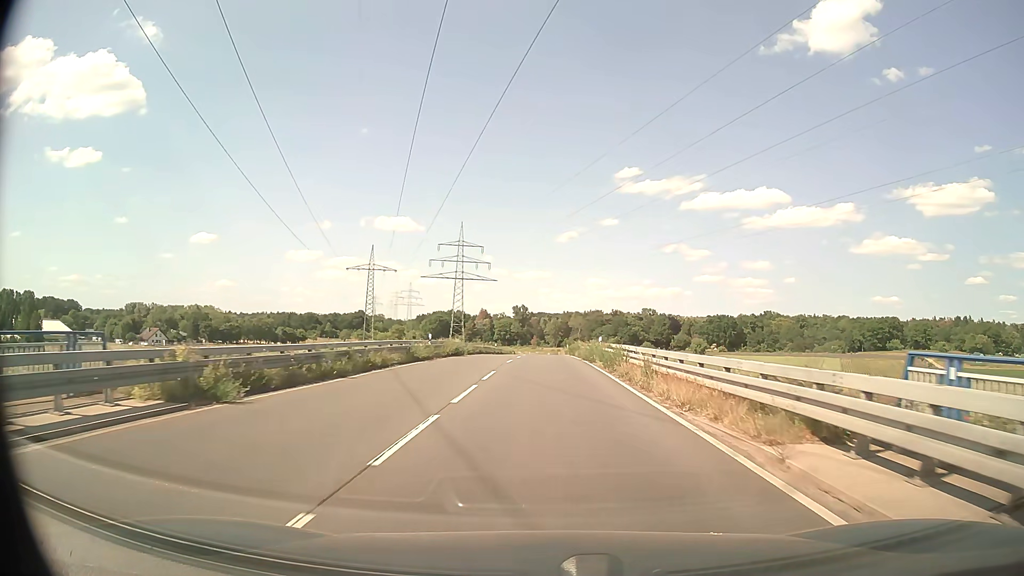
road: secondary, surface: asphalt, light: Day
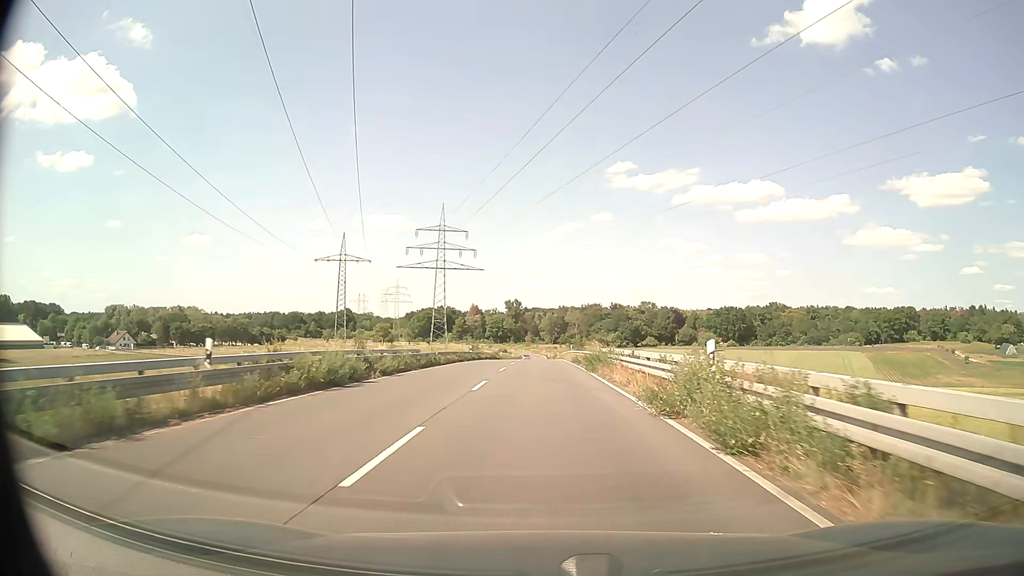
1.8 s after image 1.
(+0.2, +24.5) m; +1°
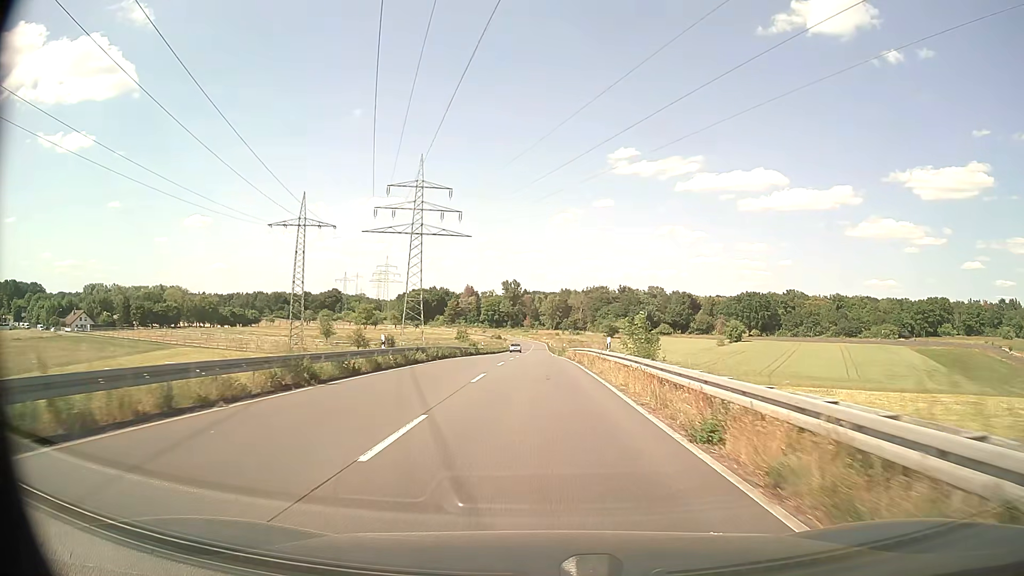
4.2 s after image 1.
(-0.1, +34.0) m; 0°
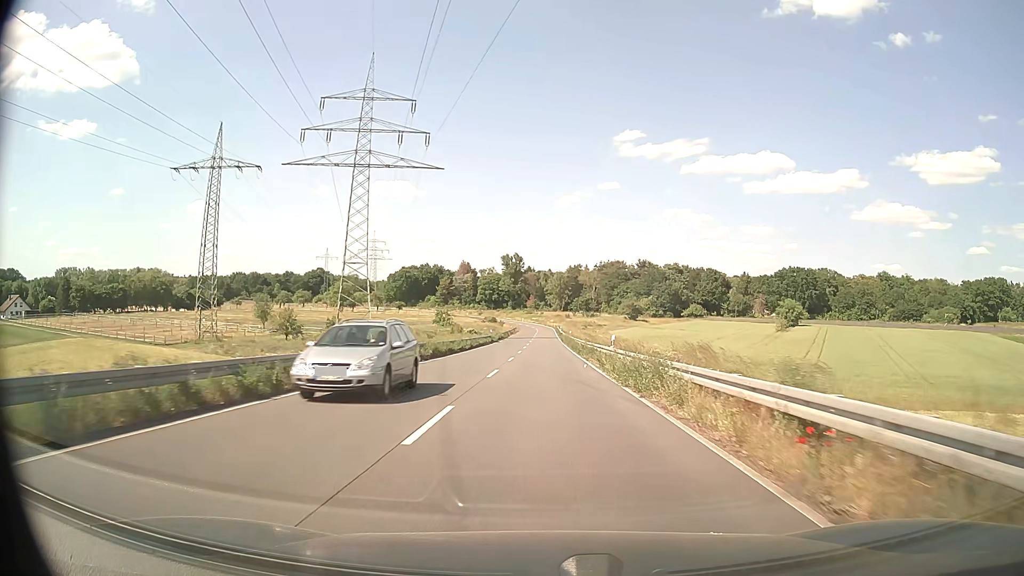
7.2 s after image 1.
(-0.3, +45.9) m; 0°
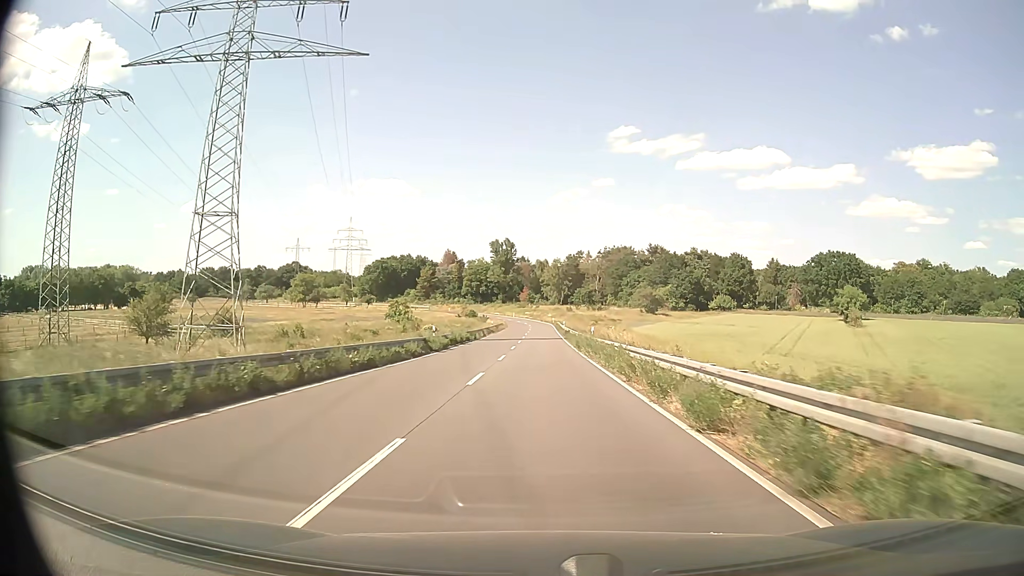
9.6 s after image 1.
(+0.1, +38.9) m; 0°
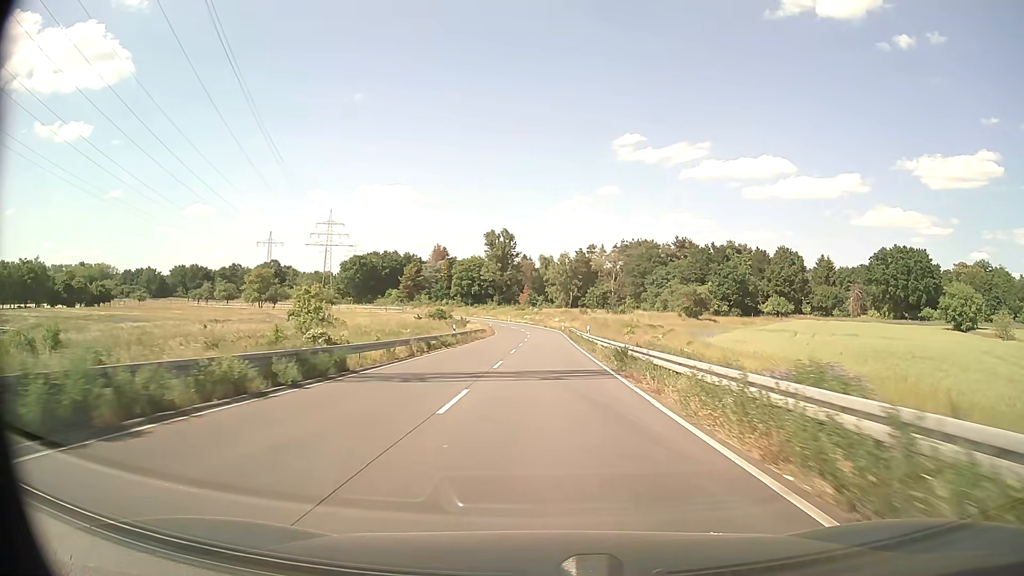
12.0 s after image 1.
(-0.1, +40.3) m; 0°
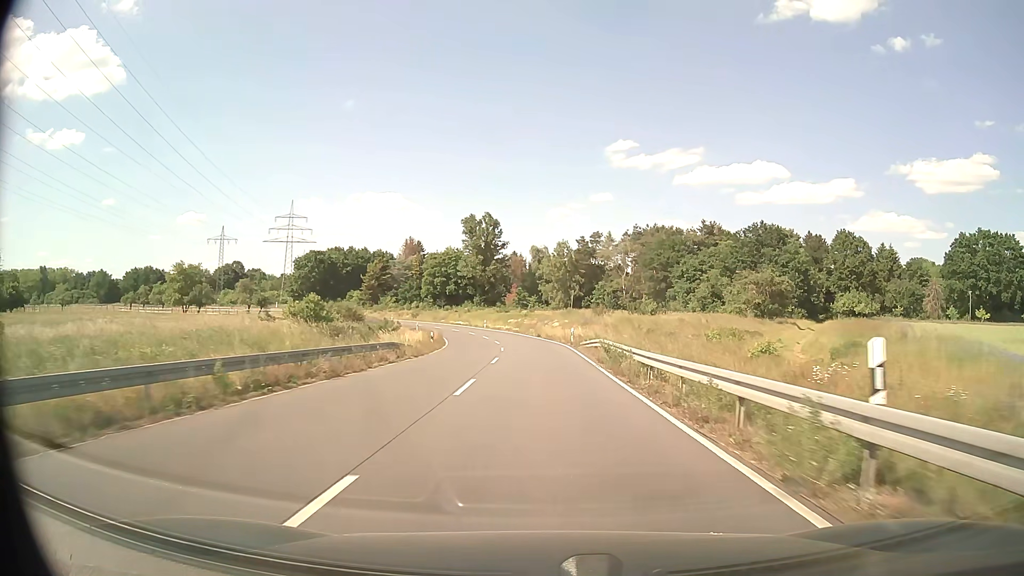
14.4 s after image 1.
(+0.1, +40.9) m; 0°
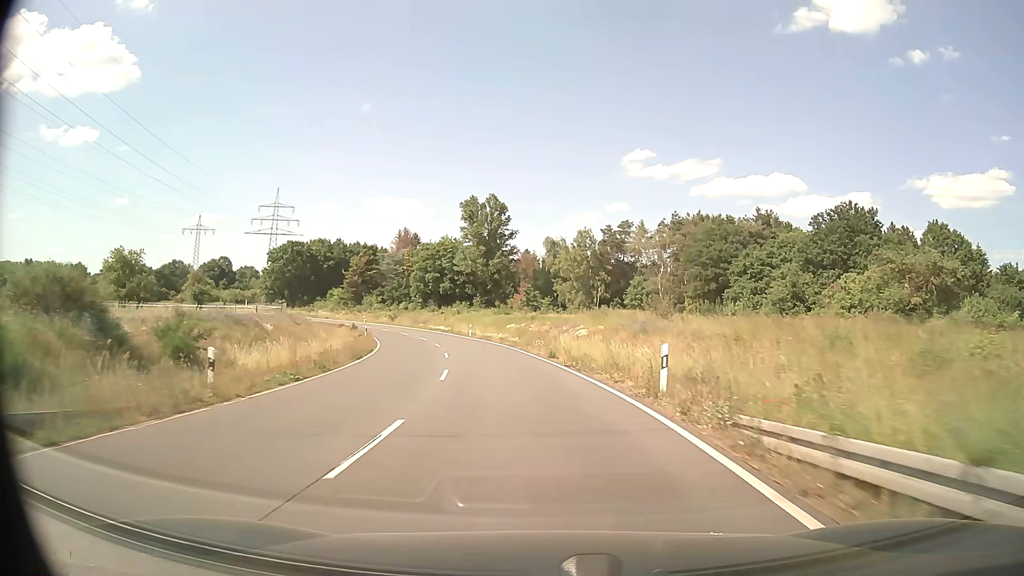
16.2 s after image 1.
(-0.1, +30.7) m; -1°
(0, +10) (-1, +20) (-2, +30) (-4, +40) (-7, +49) (-9, +59) (-13, +68) (-16, +78) (-21, +87) (-25, +96) m
